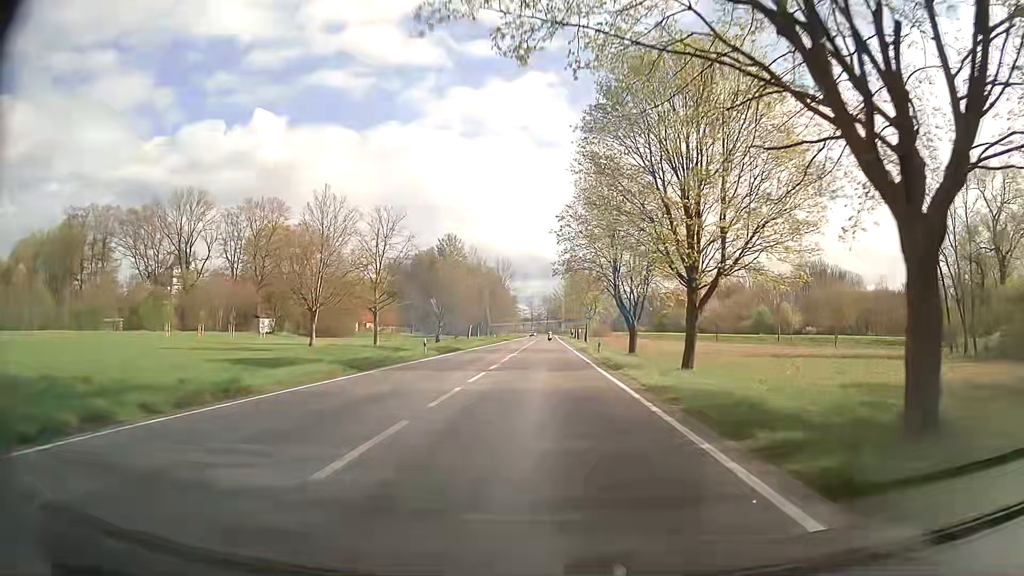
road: secondary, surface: asphalt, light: Day
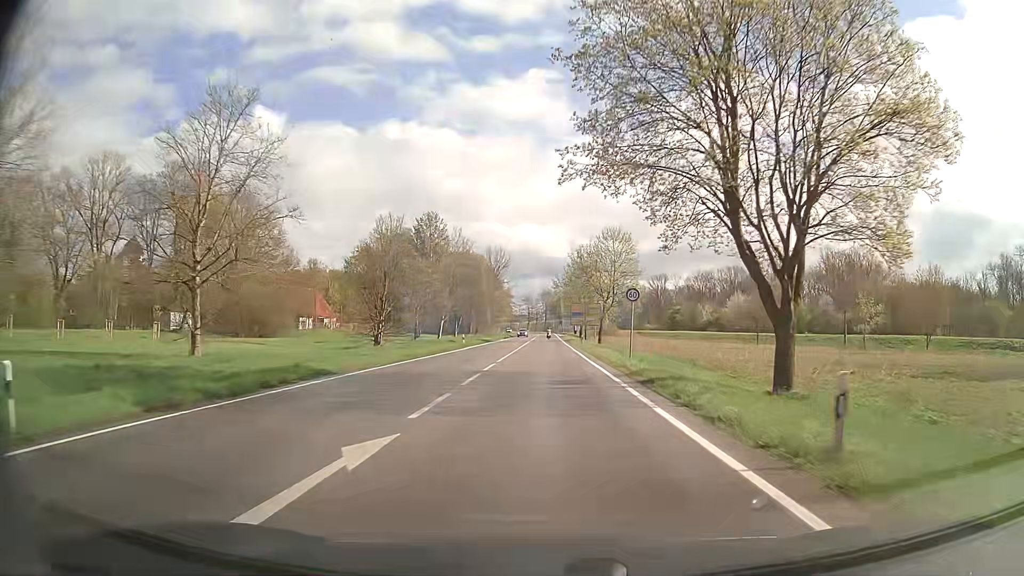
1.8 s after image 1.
(-0.1, +32.1) m; 0°
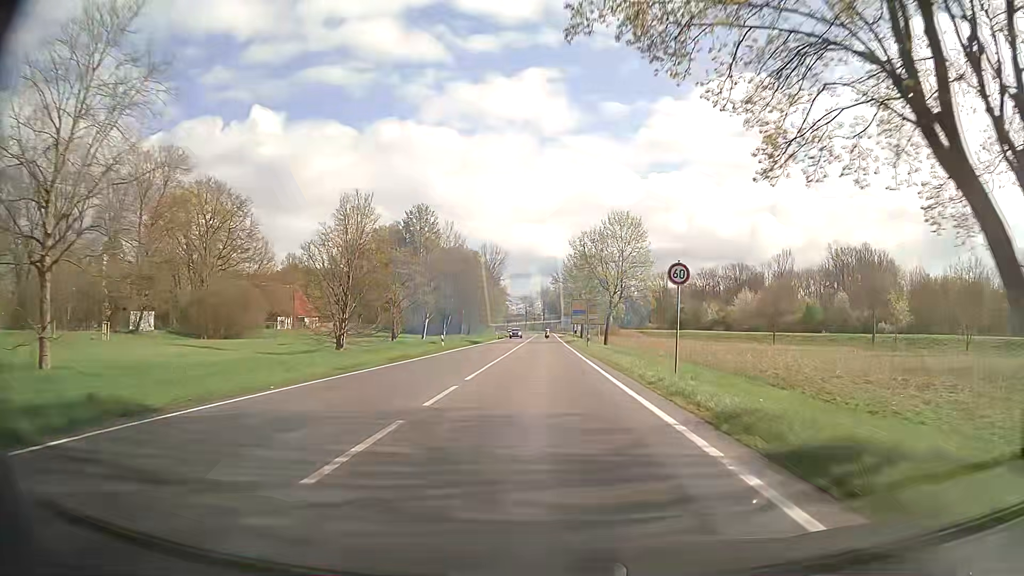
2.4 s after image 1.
(0.0, +10.4) m; 0°
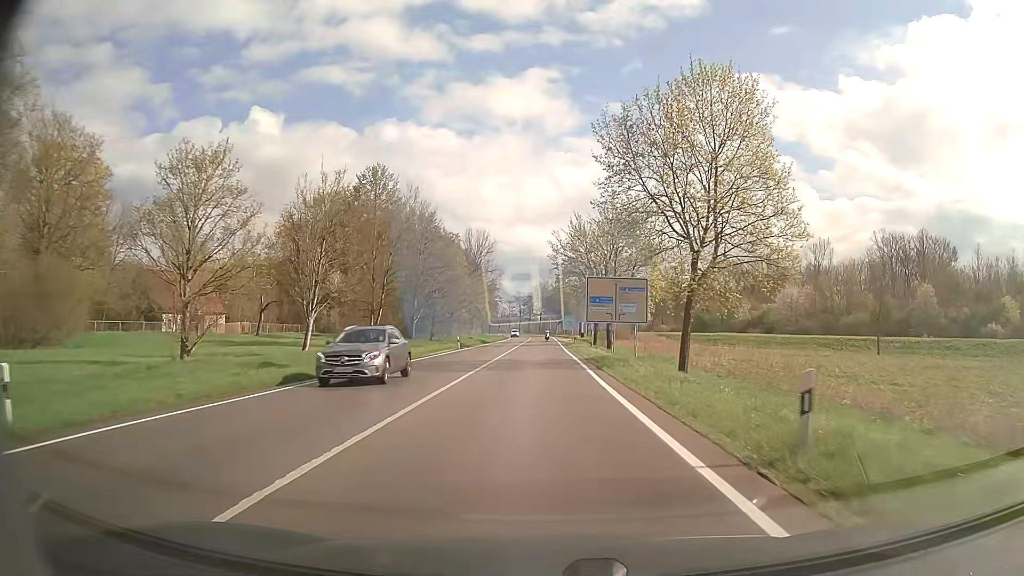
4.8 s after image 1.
(+0.1, +39.4) m; 0°
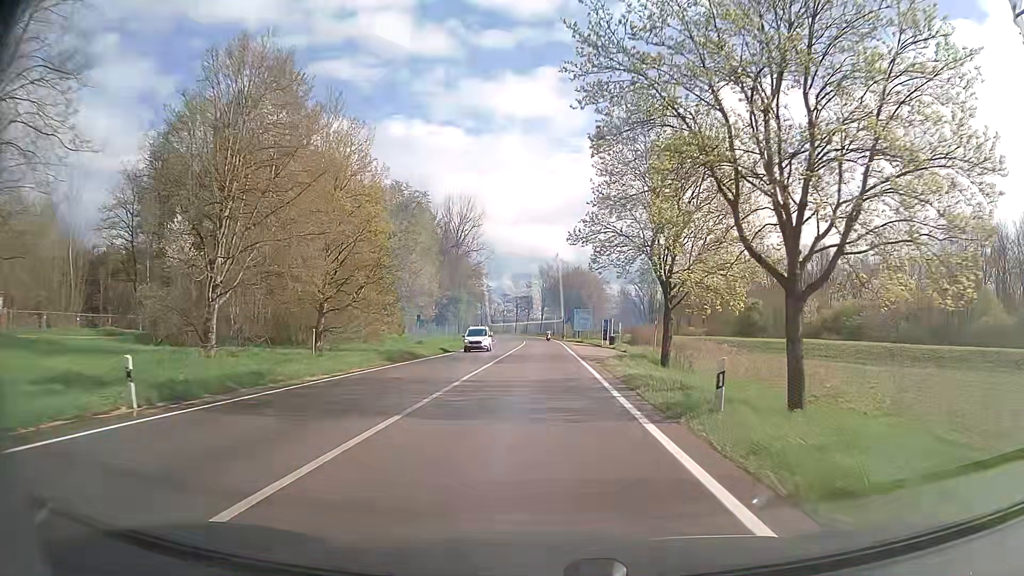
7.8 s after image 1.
(-0.3, +46.8) m; 0°
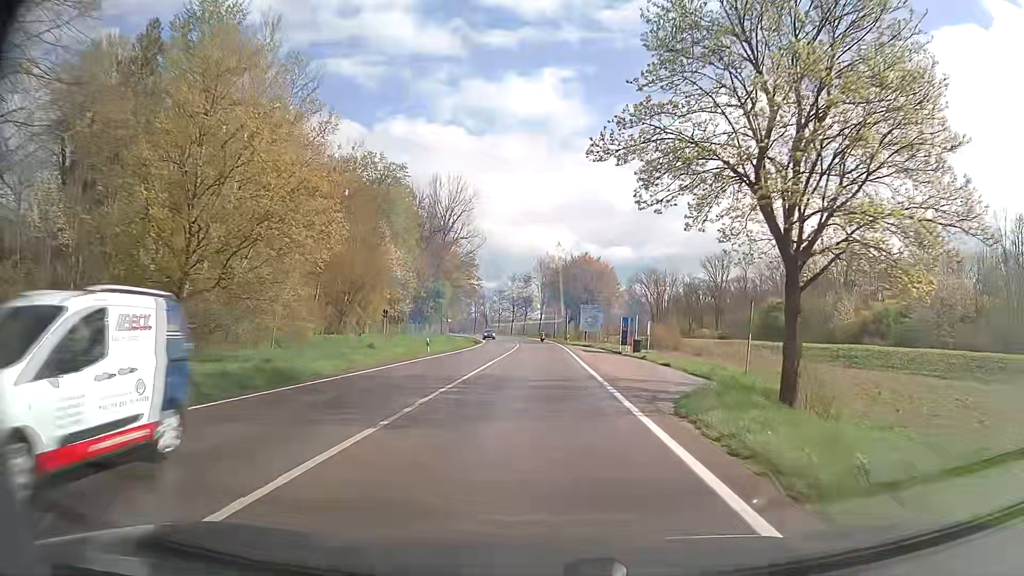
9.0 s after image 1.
(0.0, +18.4) m; 0°
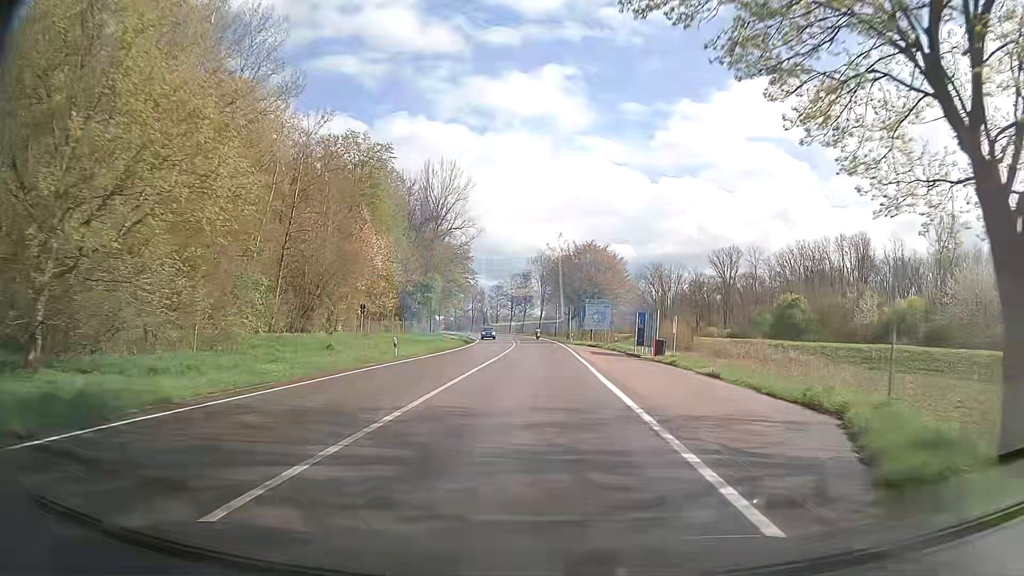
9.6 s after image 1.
(0.0, +9.2) m; 0°
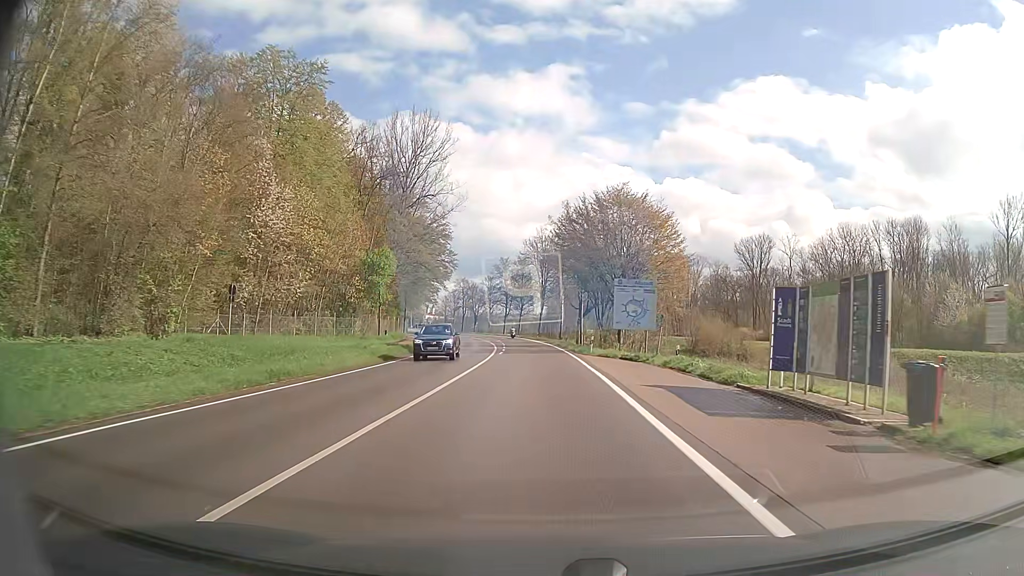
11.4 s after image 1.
(0.0, +27.4) m; 0°
(0, +10) (0, +20) (0, +30) (-1, +40) (-1, +50) (-2, +60) (-3, +70) (-4, +80) (-6, +90) (-7, +100) m
